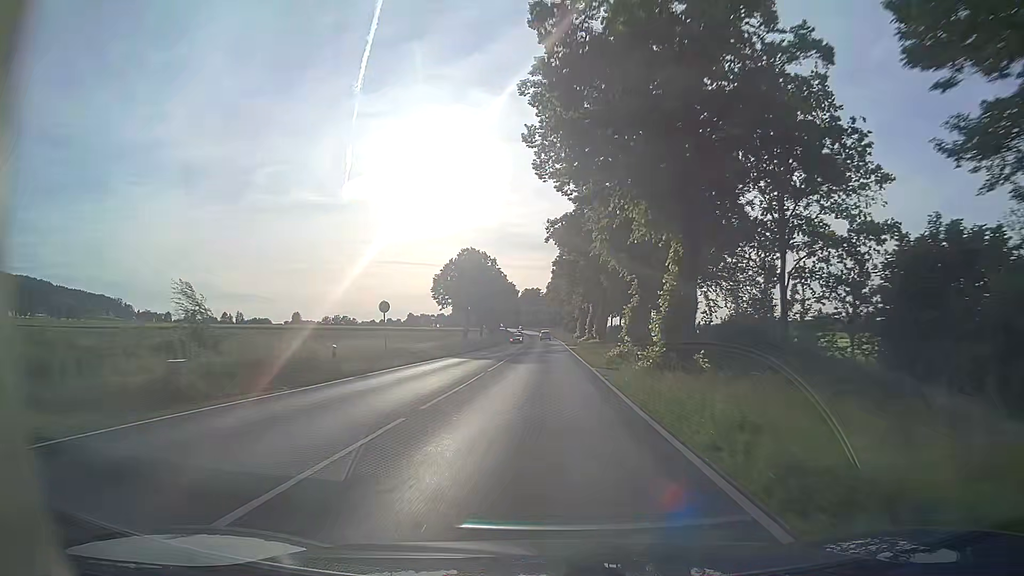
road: primary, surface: asphalt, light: Day
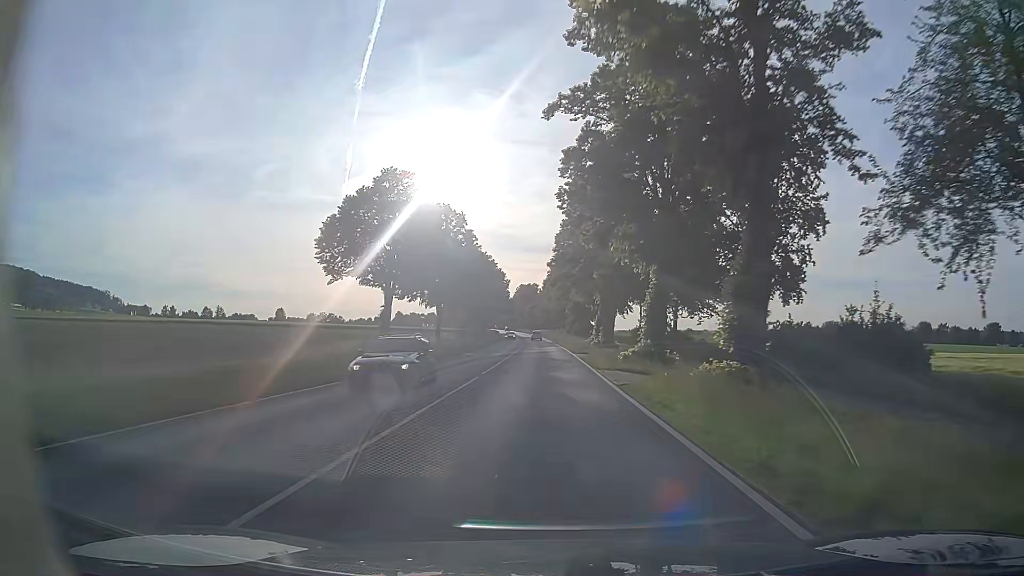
(-0.1, +40.9) m; 0°
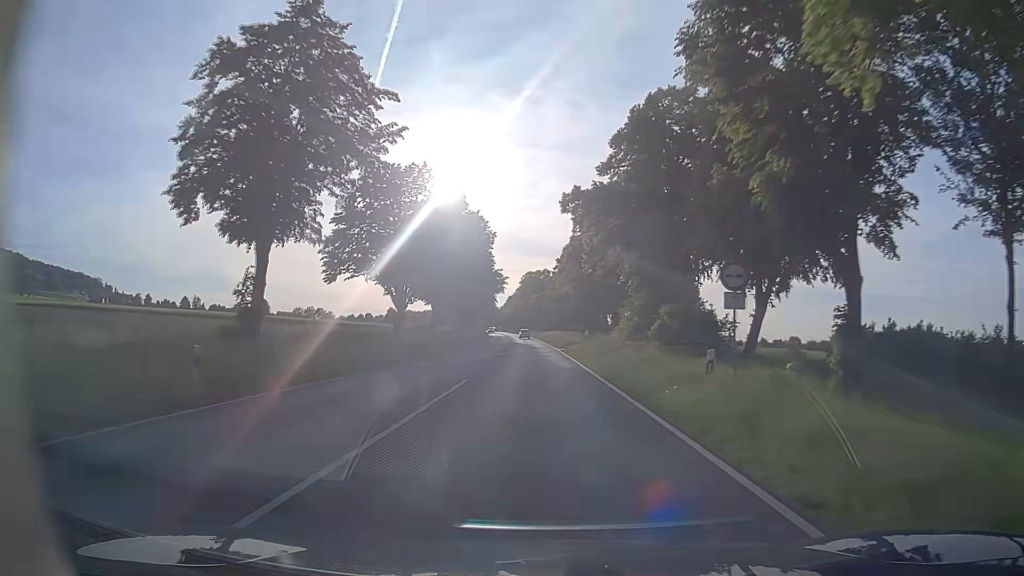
(-0.5, +69.3) m; -1°
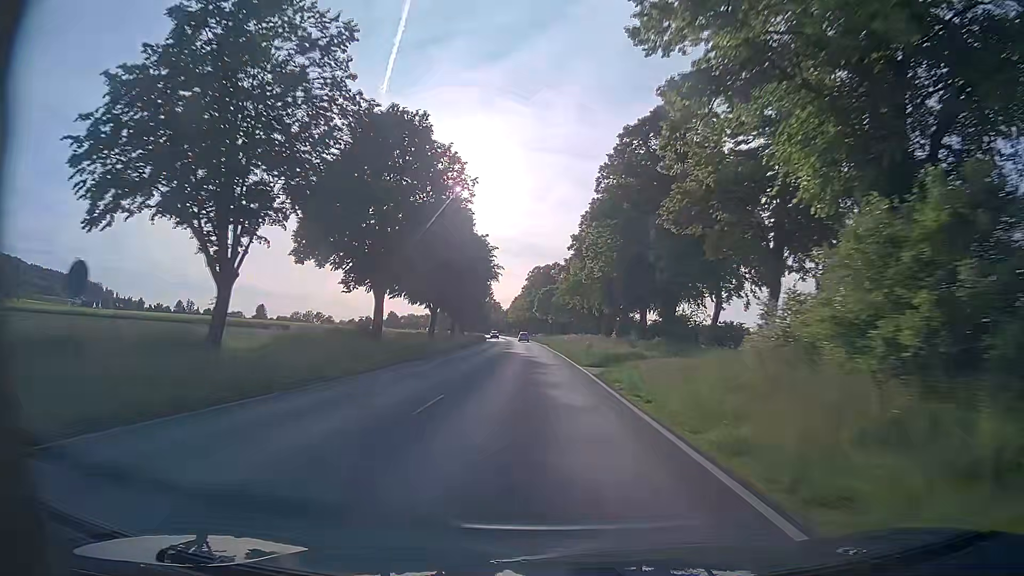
(0.0, +28.1) m; -1°
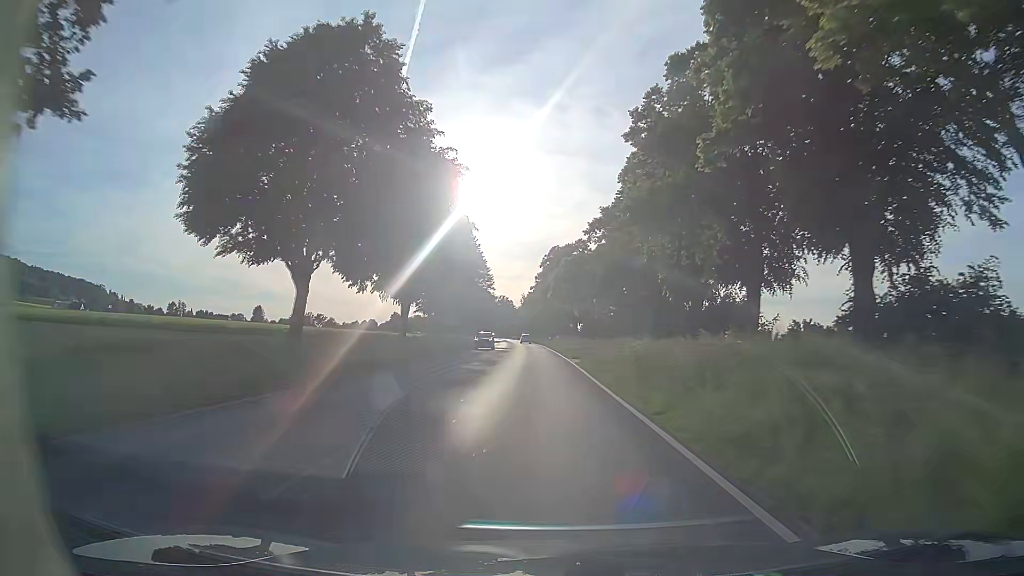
(-0.2, +42.3) m; -1°
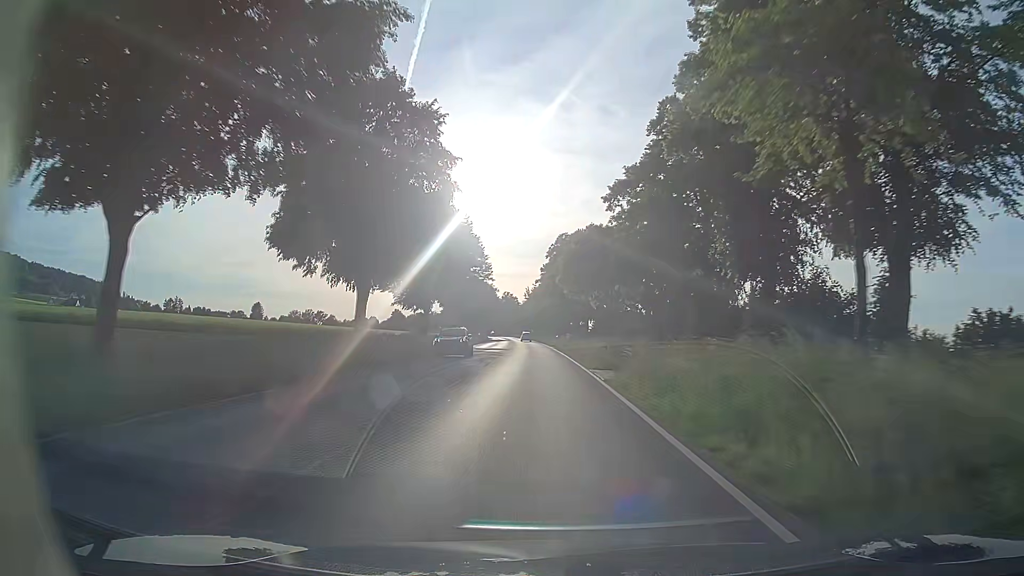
(-0.1, +14.1) m; -1°
(0, +10) (0, +20) (0, +30) (-1, +40) (-1, +50) (-1, +60) (-2, +70) (-2, +80) (-2, +90) (-3, +100) m
